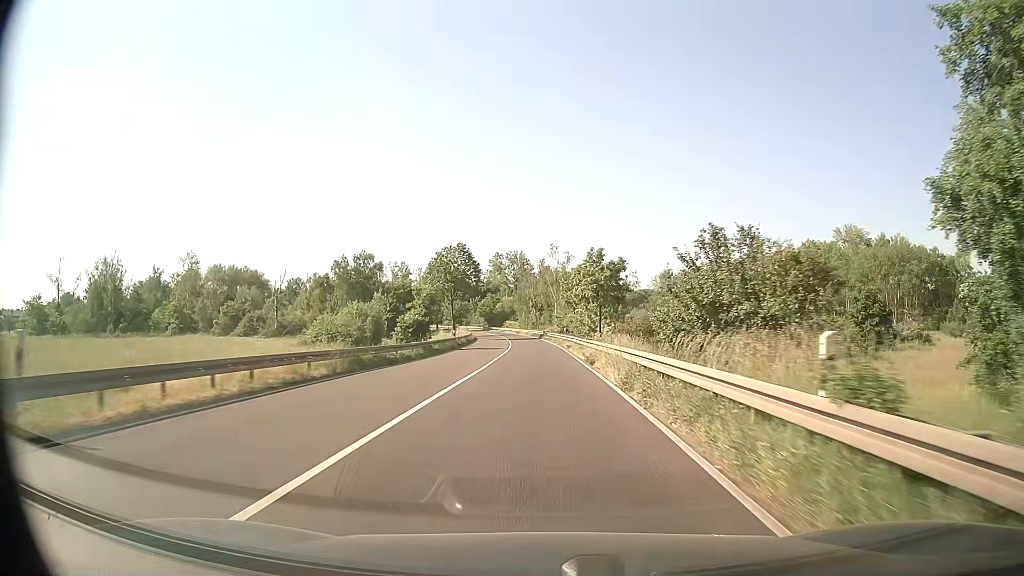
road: primary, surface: asphalt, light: Day
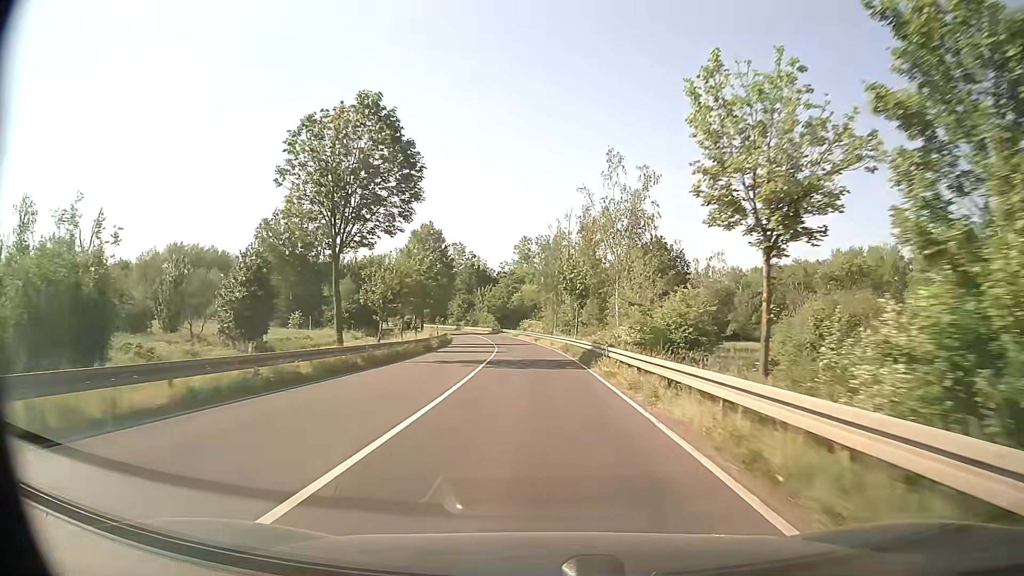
(-0.7, +52.6) m; -3°
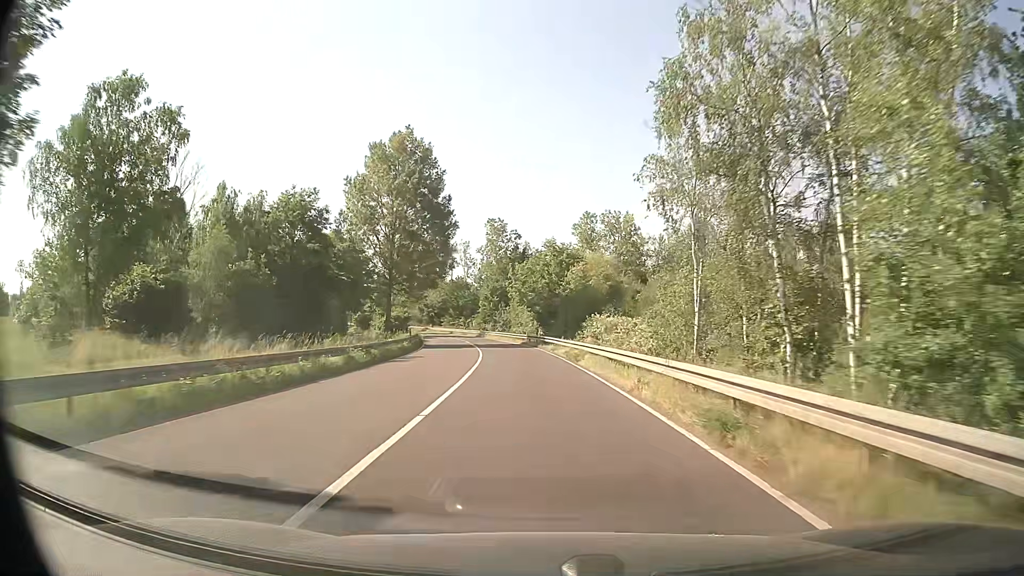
(-2.1, +51.8) m; -5°
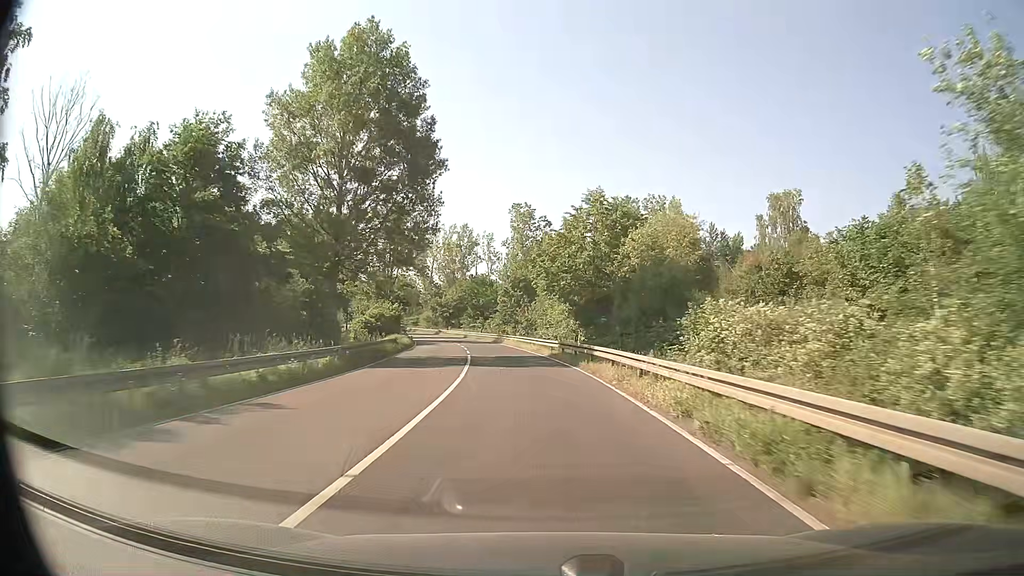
(-0.5, +20.7) m; -3°
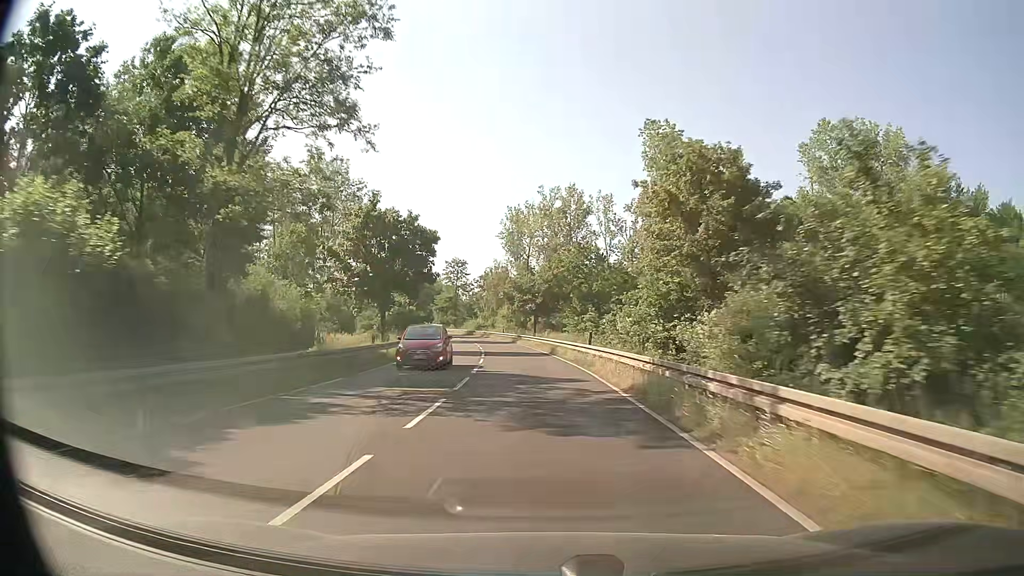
(-4.2, +52.1) m; -10°
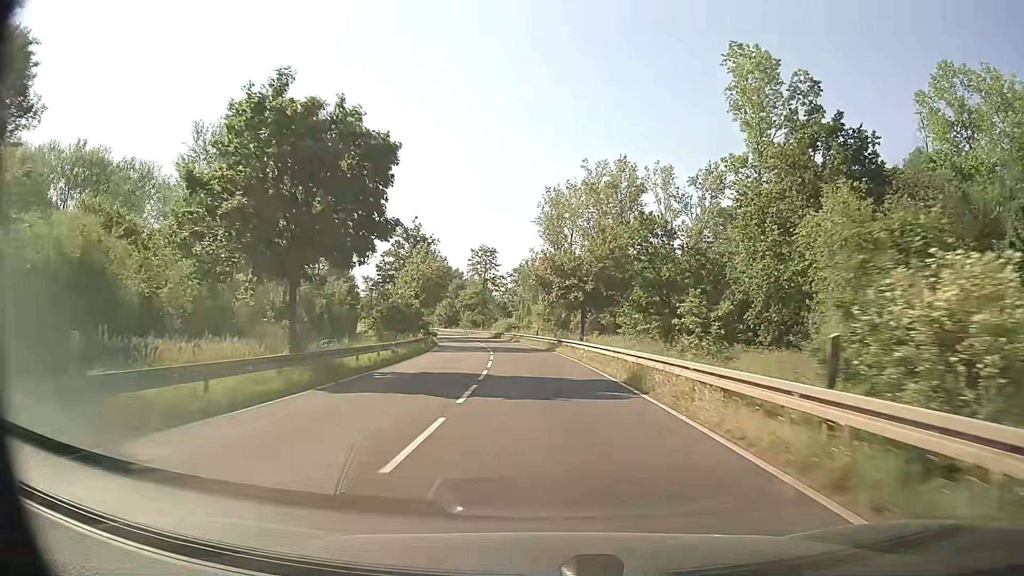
(-0.6, +21.2) m; -4°
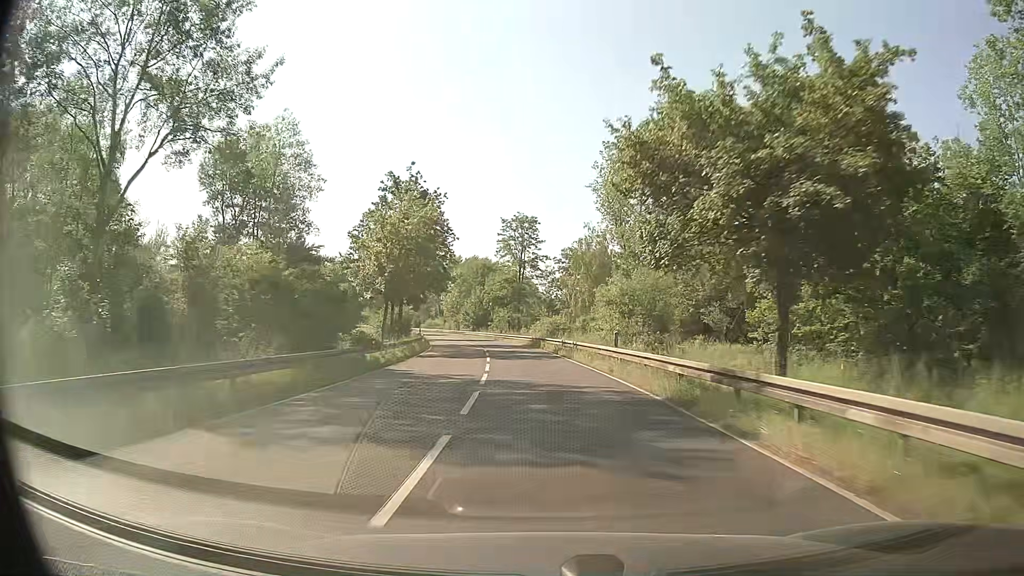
(-1.1, +31.8) m; -4°
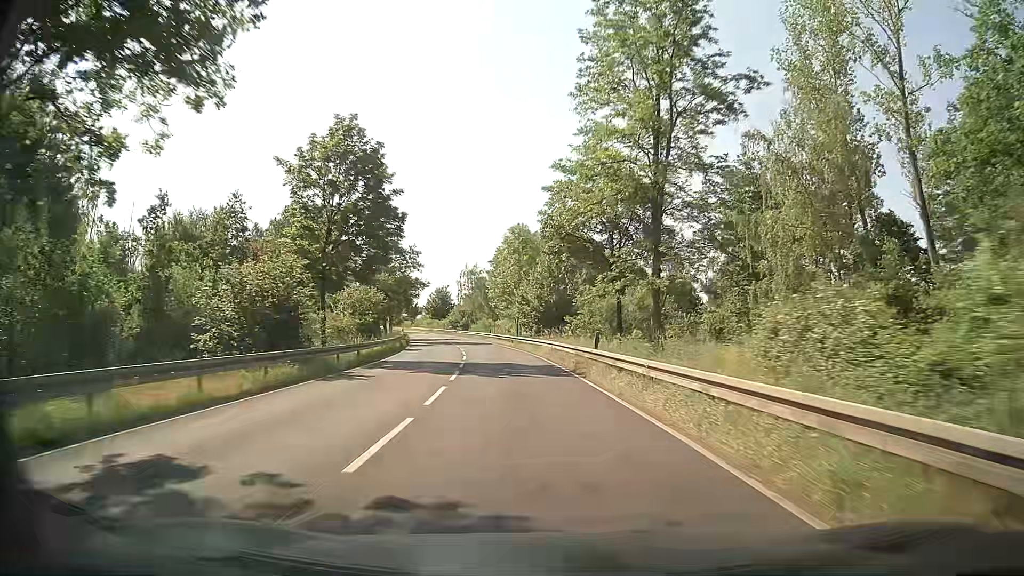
(-3.3, +52.9) m; -8°
(0, +10) (-1, +20) (-1, +30) (-3, +40) (-4, +50) (-6, +60) (-8, +69) (-10, +79) (-12, +89) (-14, +99) m
